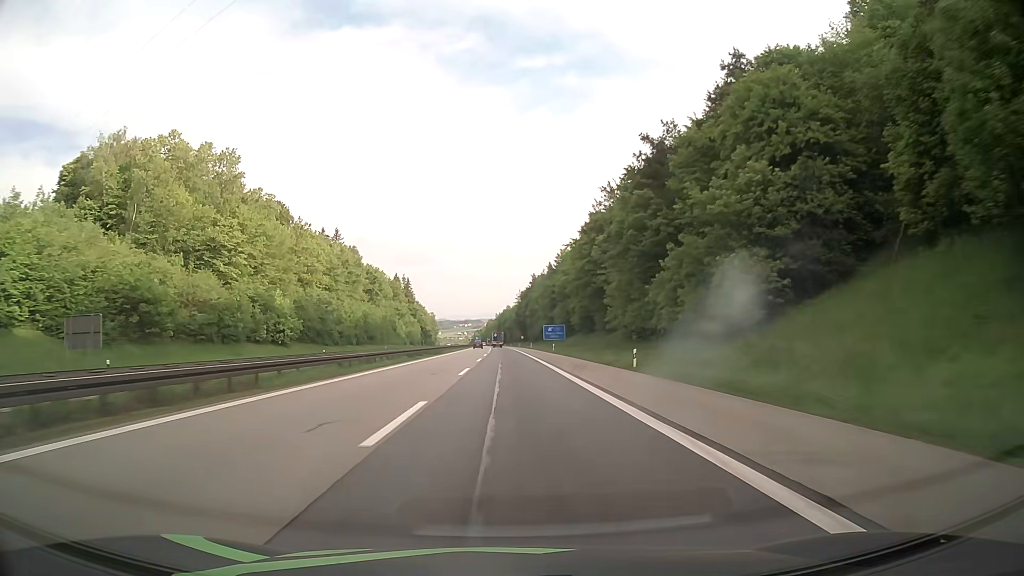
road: motorway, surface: asphalt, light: Day
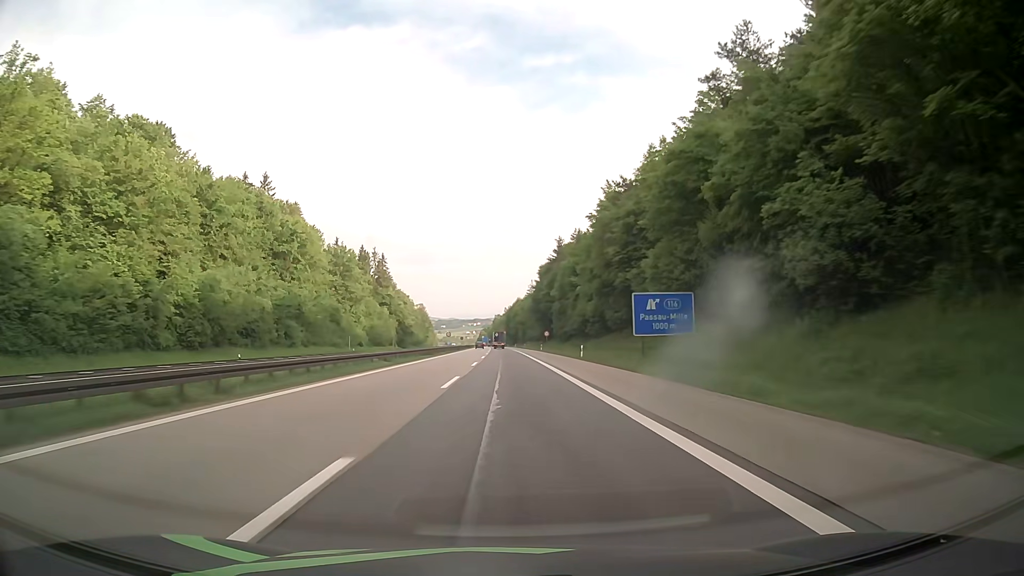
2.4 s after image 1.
(-0.2, +78.7) m; -1°
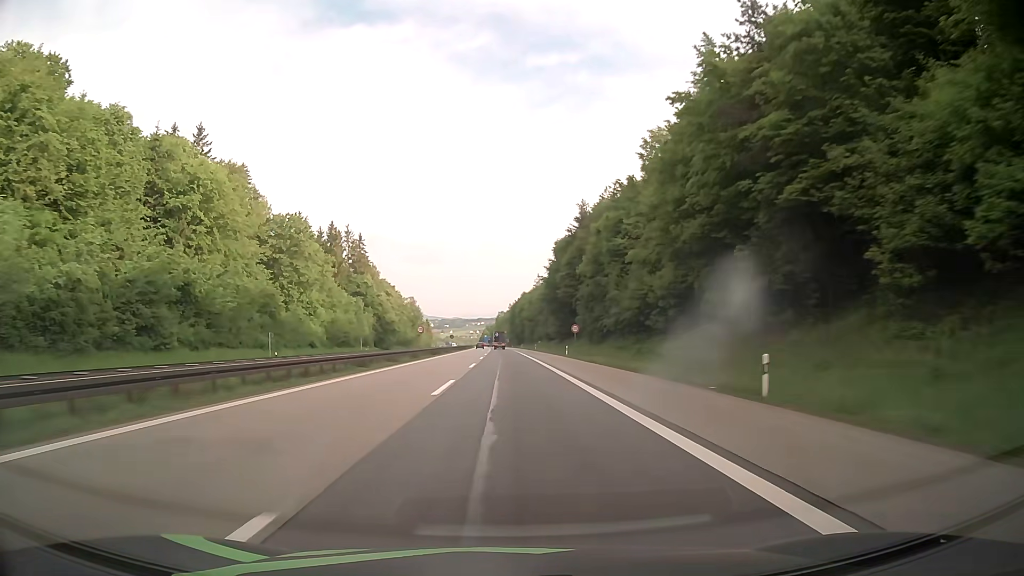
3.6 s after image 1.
(-0.1, +38.3) m; 0°
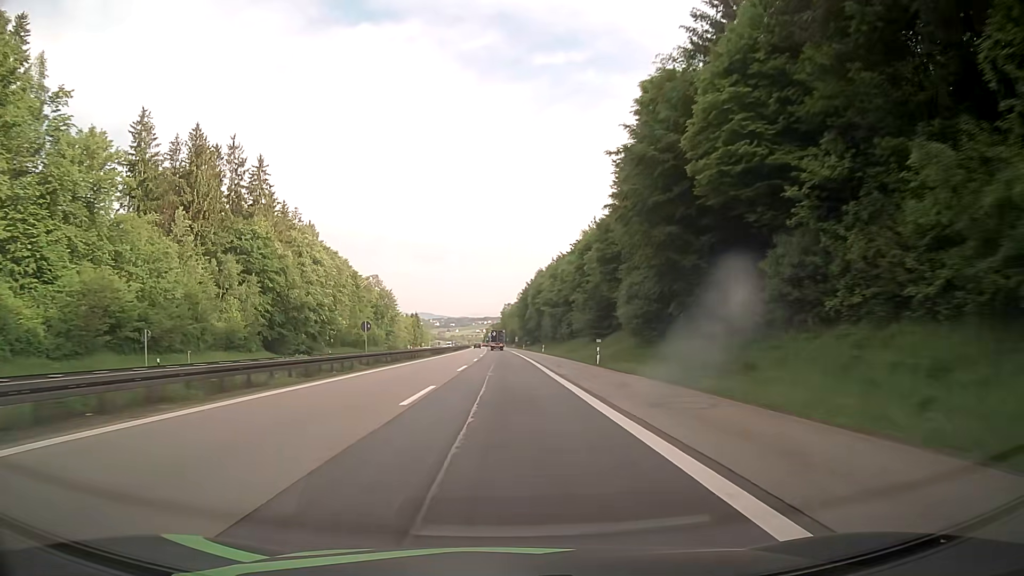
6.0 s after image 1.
(-0.4, +74.8) m; -1°
(0, +10) (0, +20) (0, +30) (0, +40) (0, +50) (0, +60) (-1, +70) (-1, +80) (-1, +90) (-1, +100) m
